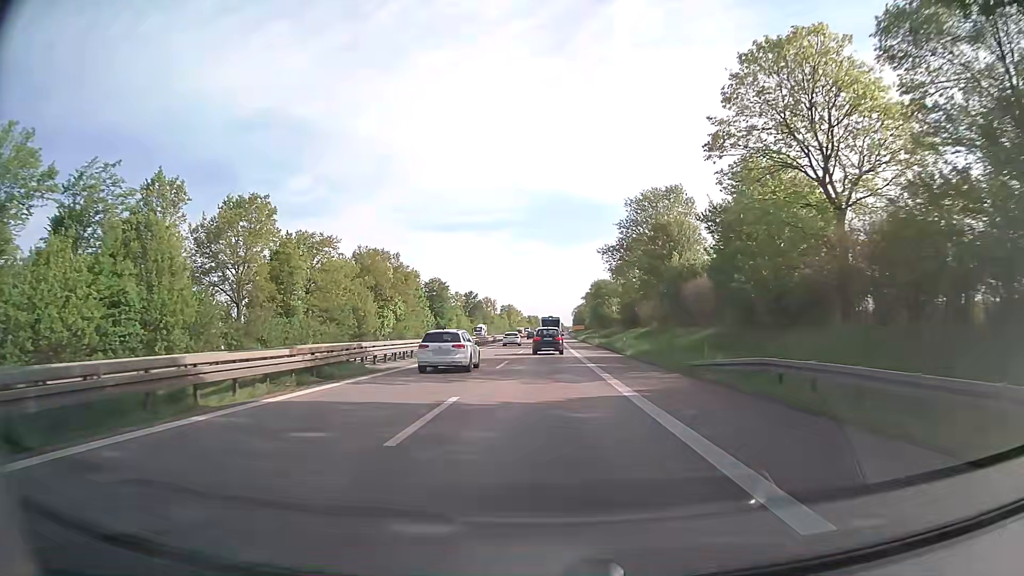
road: trunk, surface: asphalt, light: Day
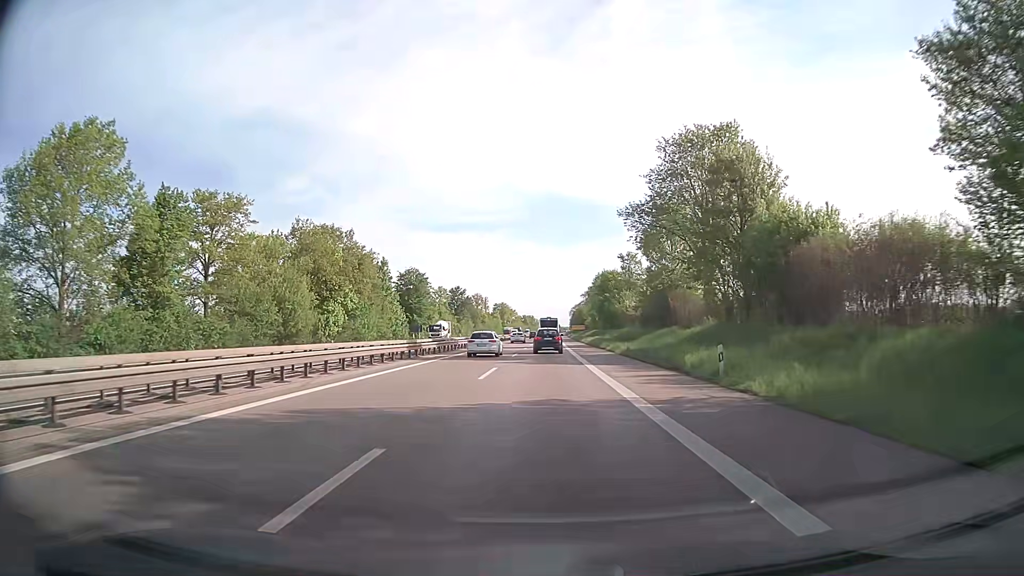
(+0.1, +24.4) m; 0°
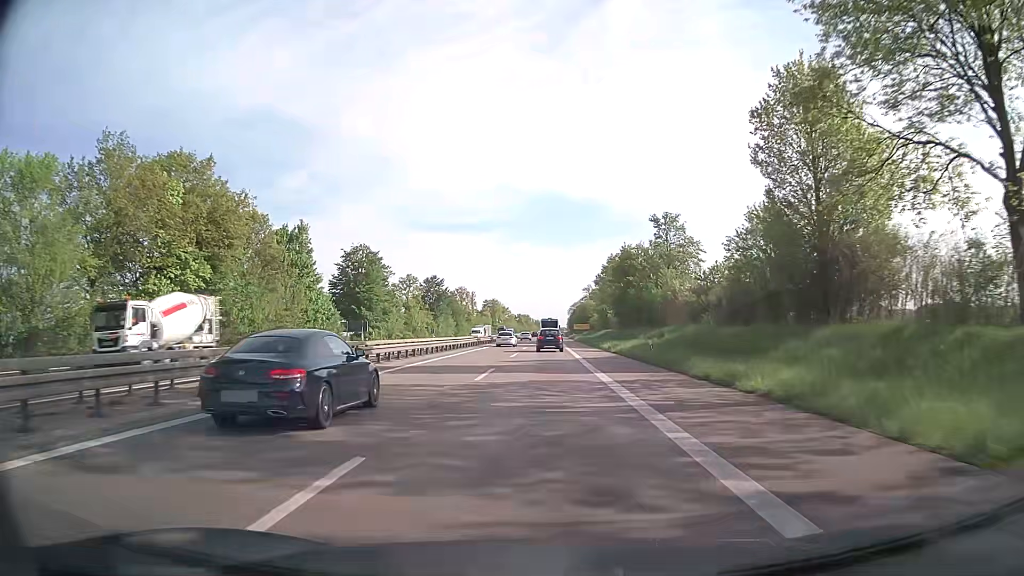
(+0.2, +36.9) m; 0°
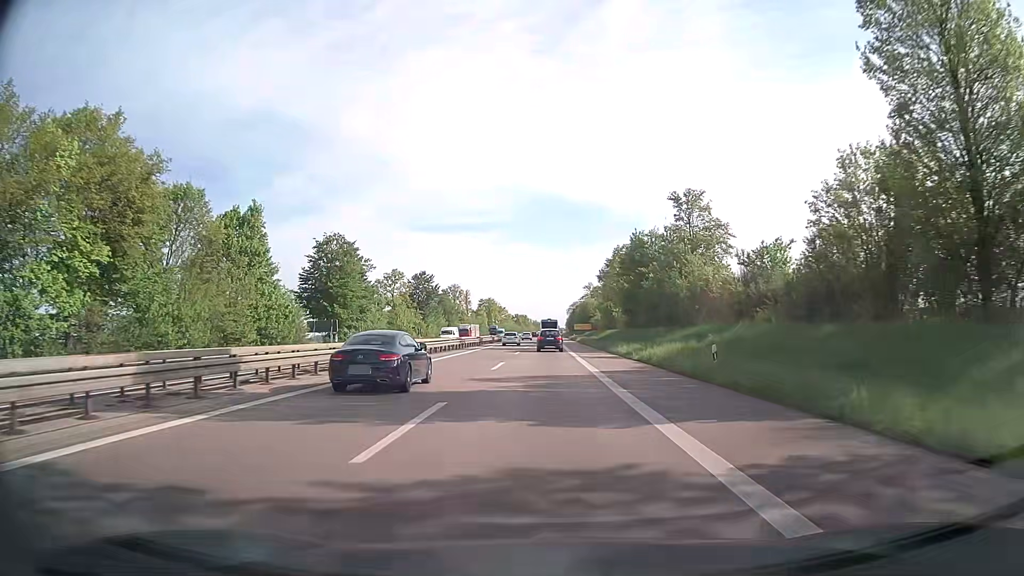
(0.0, +12.3) m; 0°
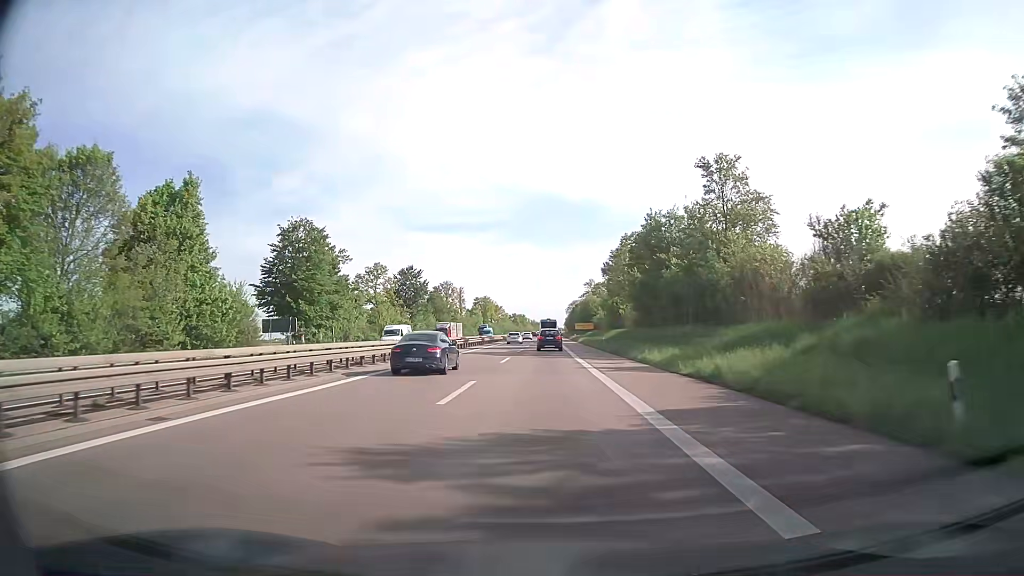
(0.0, +12.4) m; 0°
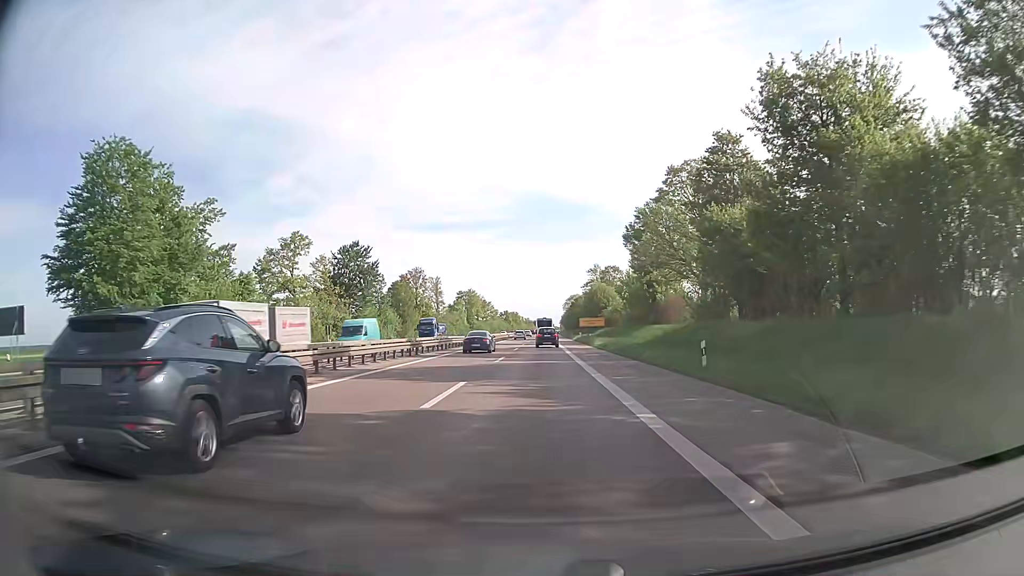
(+0.1, +37.1) m; 0°
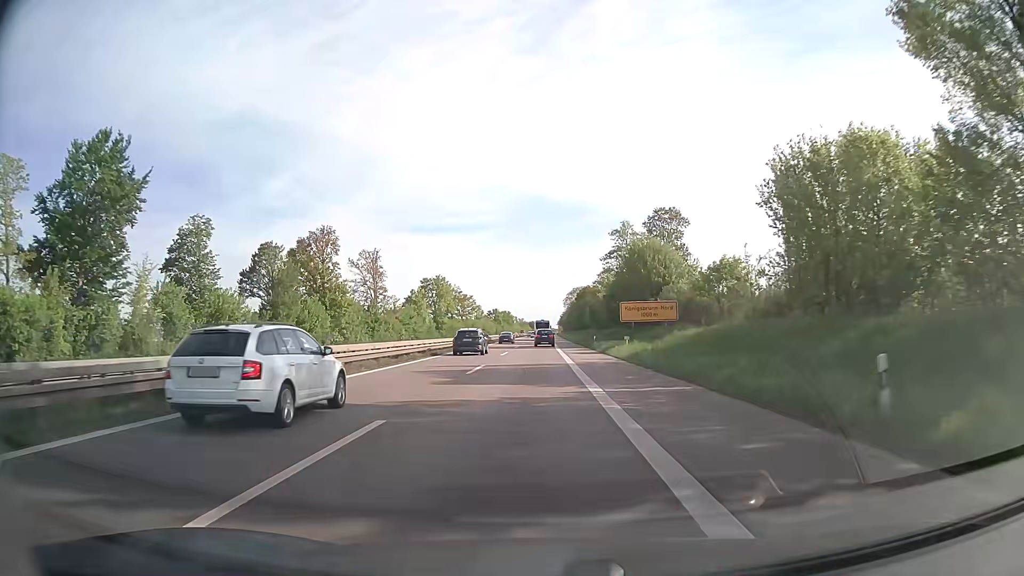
(+0.3, +62.0) m; 0°
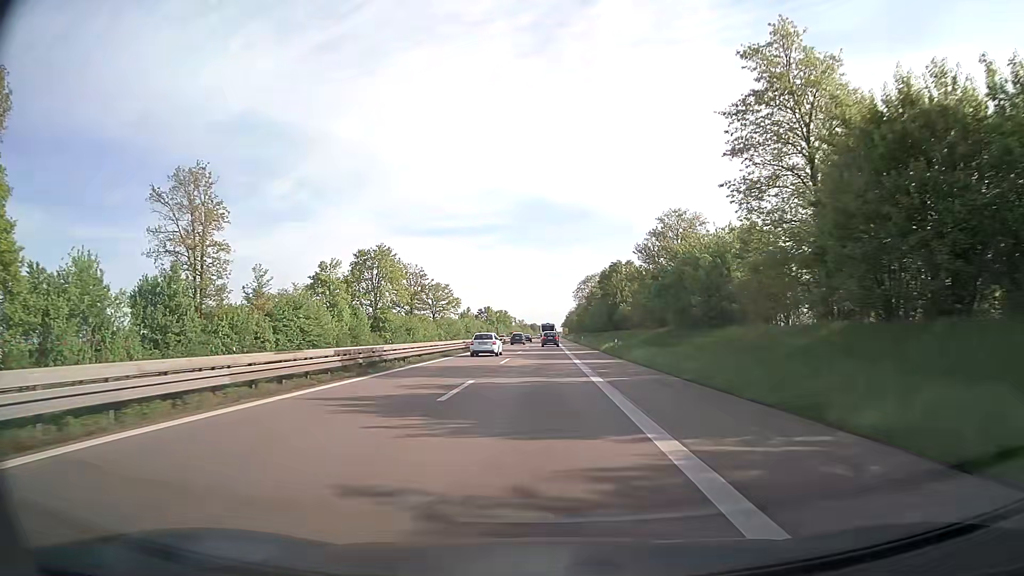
(-0.4, +62.8) m; 0°
(0, +10) (0, +20) (0, +30) (0, +40) (0, +50) (0, +60) (0, +70) (0, +80) (0, +90) (0, +100) m
